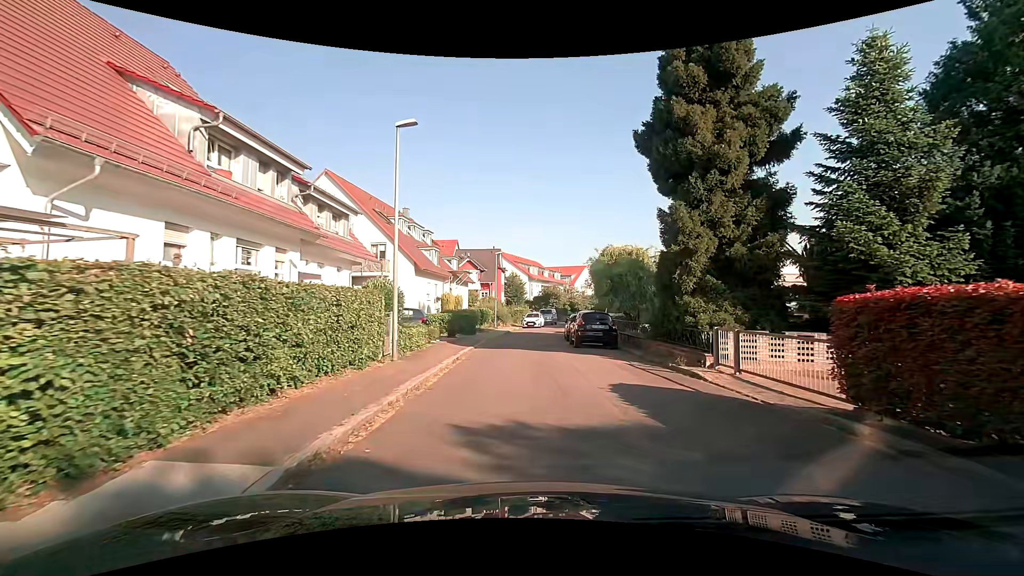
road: residential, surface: asphalt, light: Day
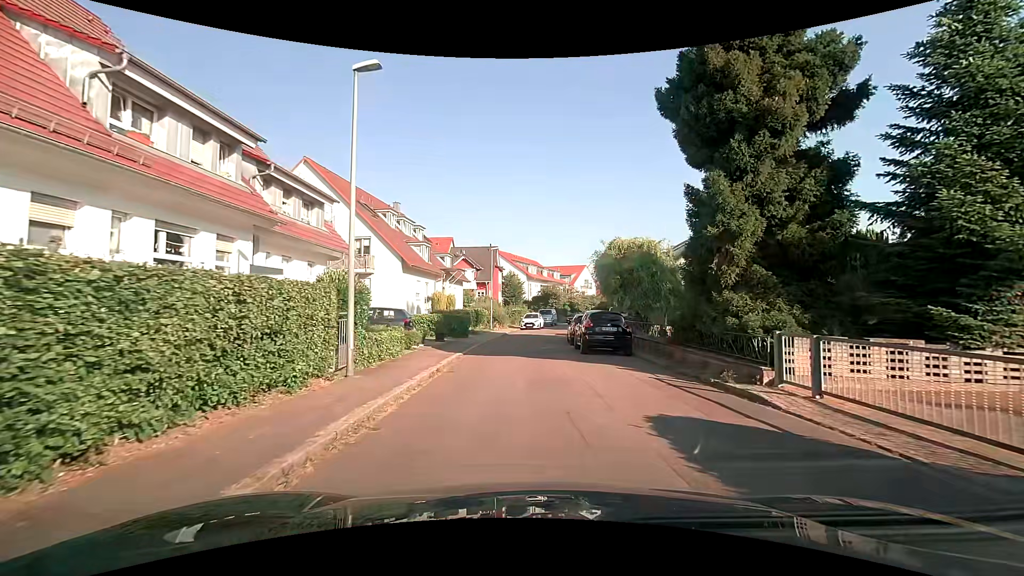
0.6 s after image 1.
(+0.1, +3.2) m; +2°
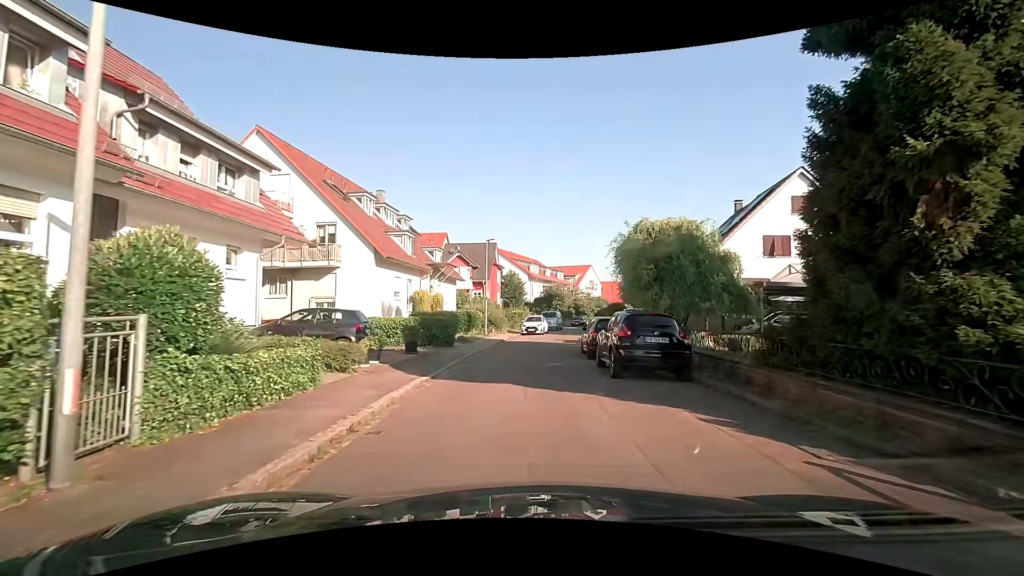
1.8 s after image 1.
(-0.1, +6.1) m; -2°
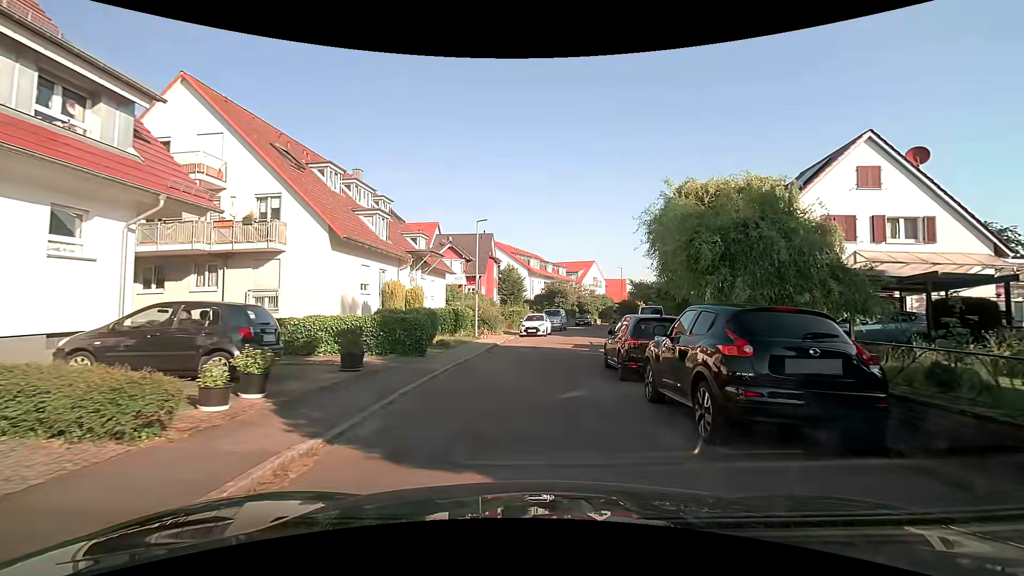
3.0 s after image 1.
(+0.1, +6.0) m; 0°
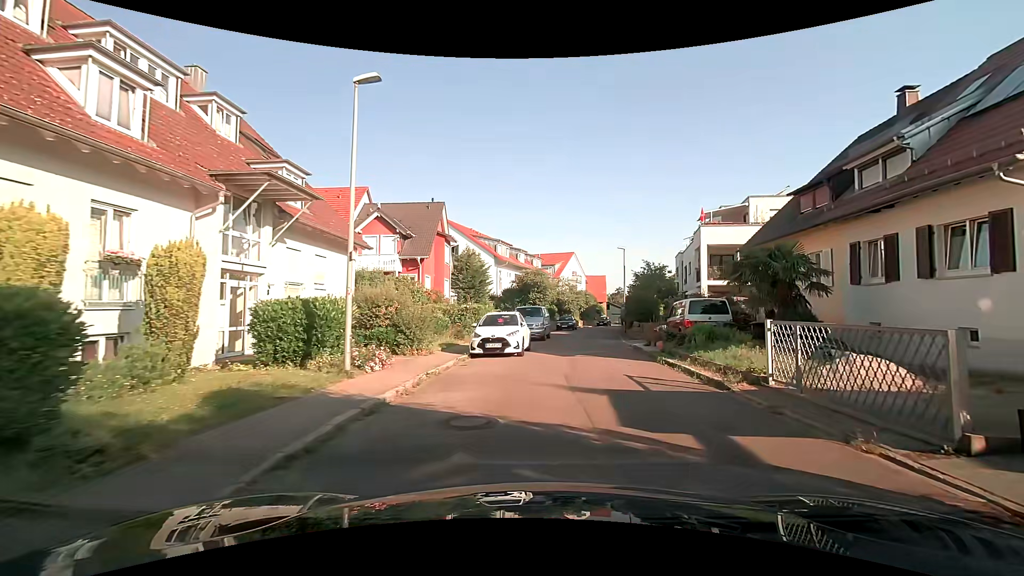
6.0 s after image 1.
(+0.2, +15.8) m; +4°
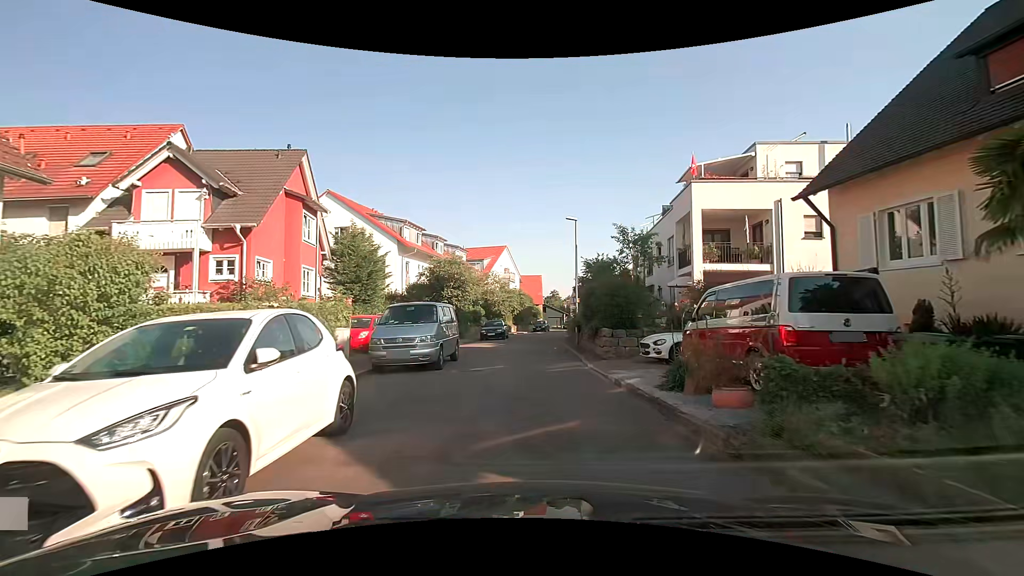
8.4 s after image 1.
(+1.2, +12.9) m; +7°
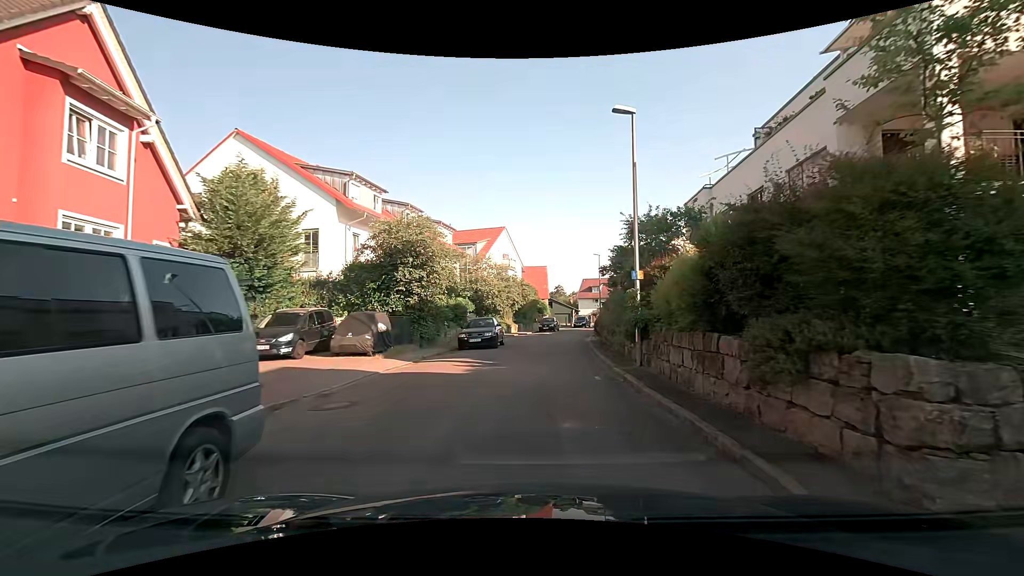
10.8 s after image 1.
(-0.1, +13.1) m; 0°
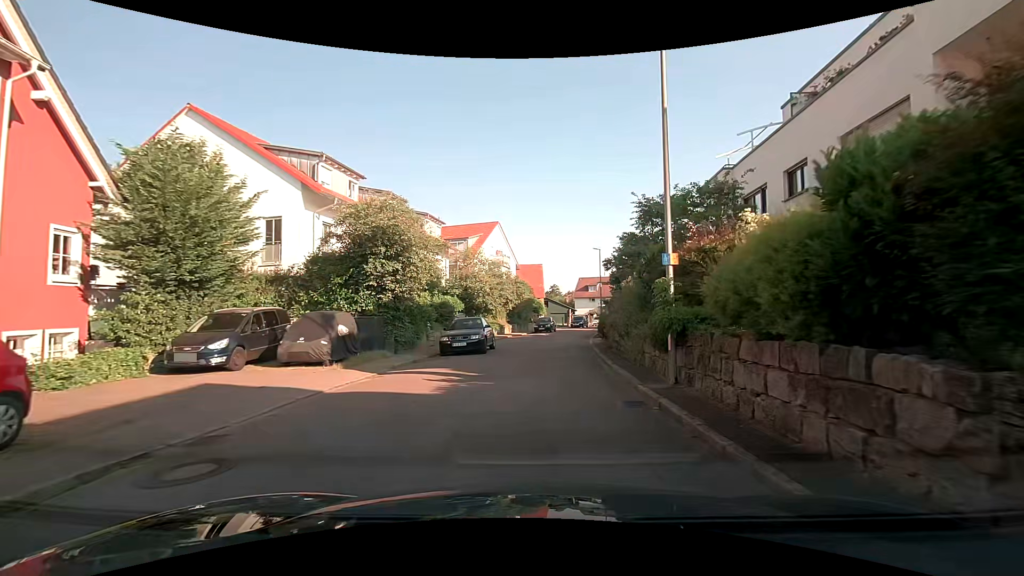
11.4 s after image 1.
(0.0, +3.3) m; -1°
